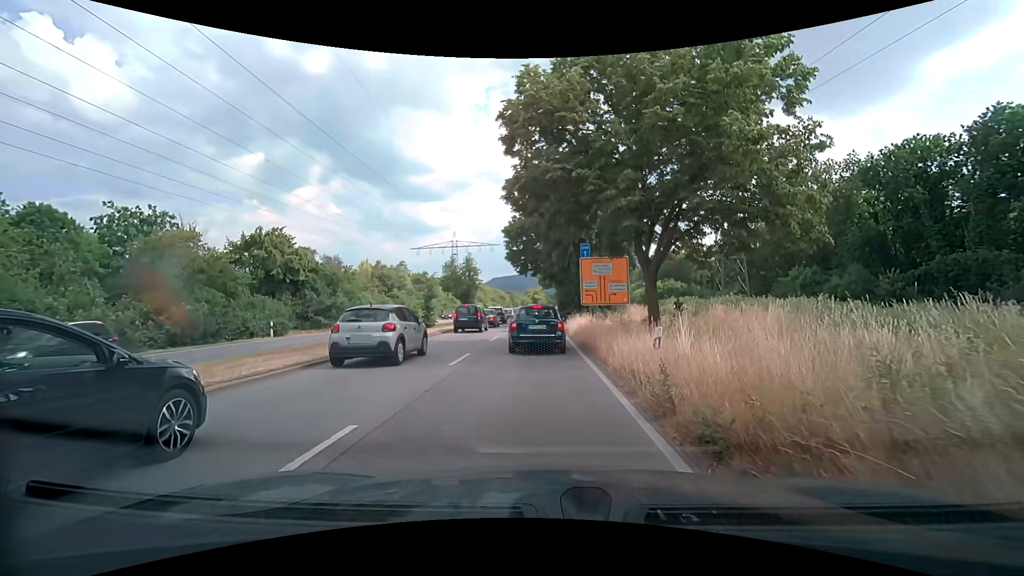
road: primary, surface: asphalt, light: Day
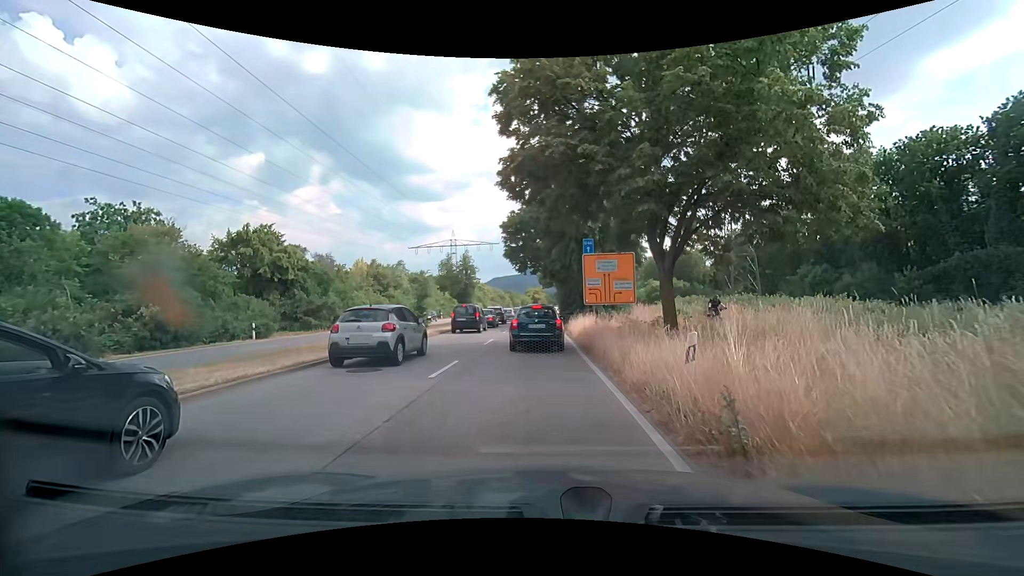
(+0.1, +2.2) m; +1°
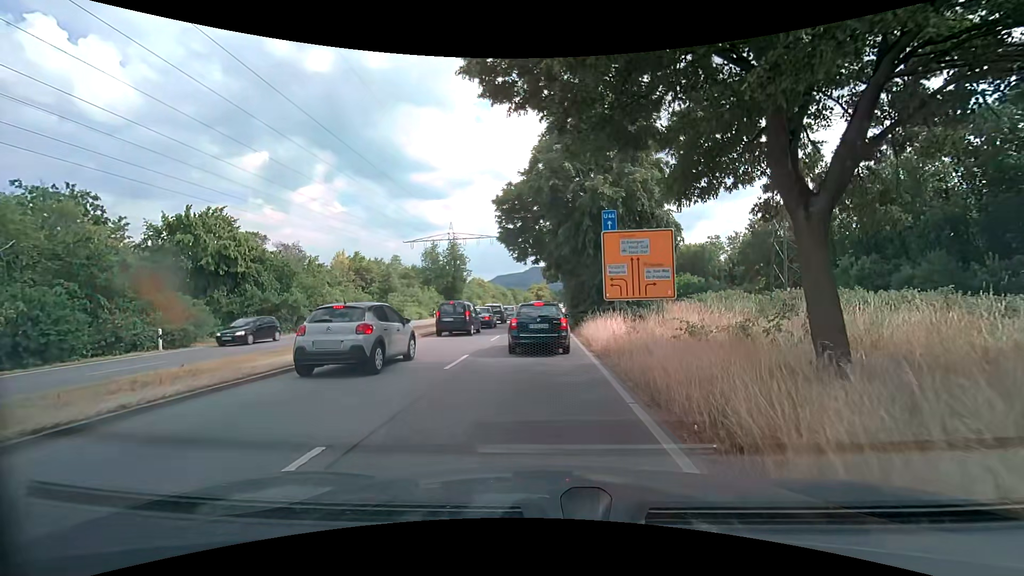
(+0.1, +8.2) m; 0°
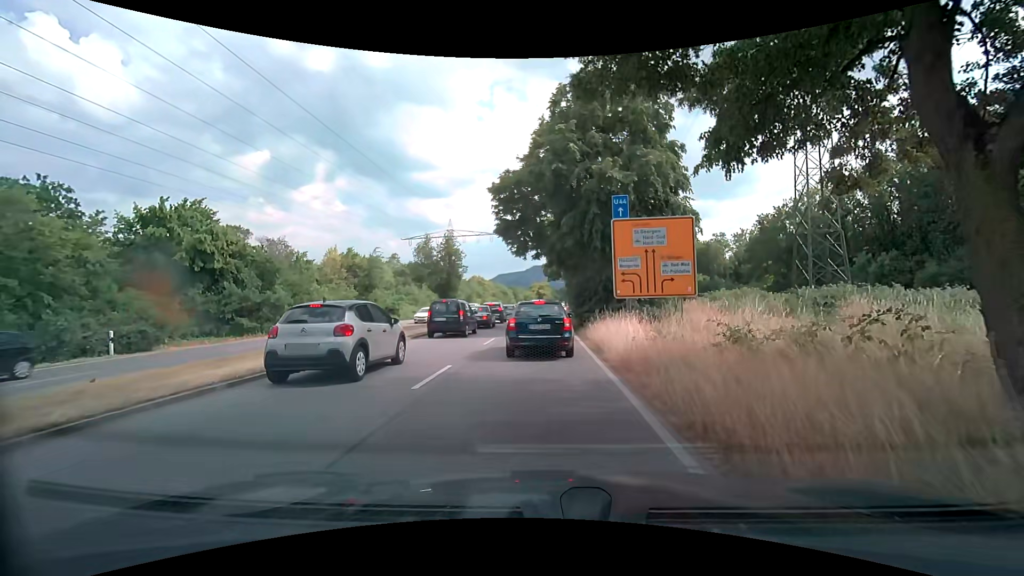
(0.0, +2.7) m; +1°
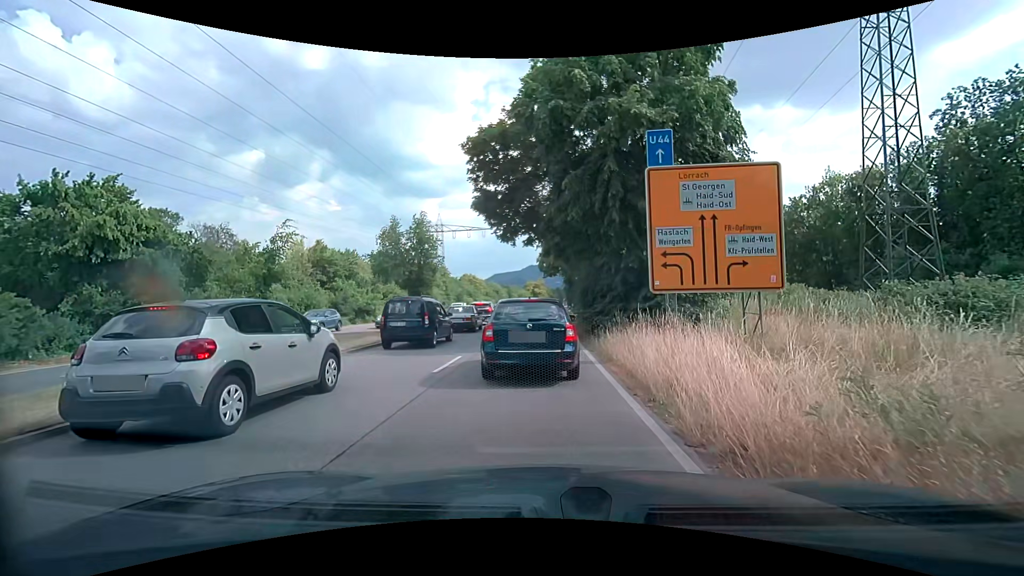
(-0.1, +7.0) m; 0°
